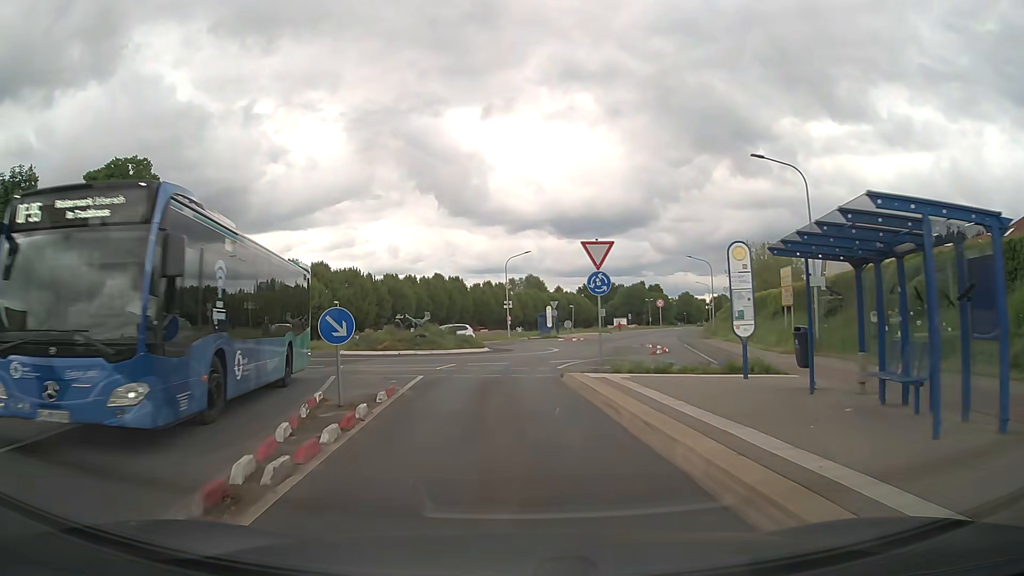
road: tertiary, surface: asphalt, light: Day
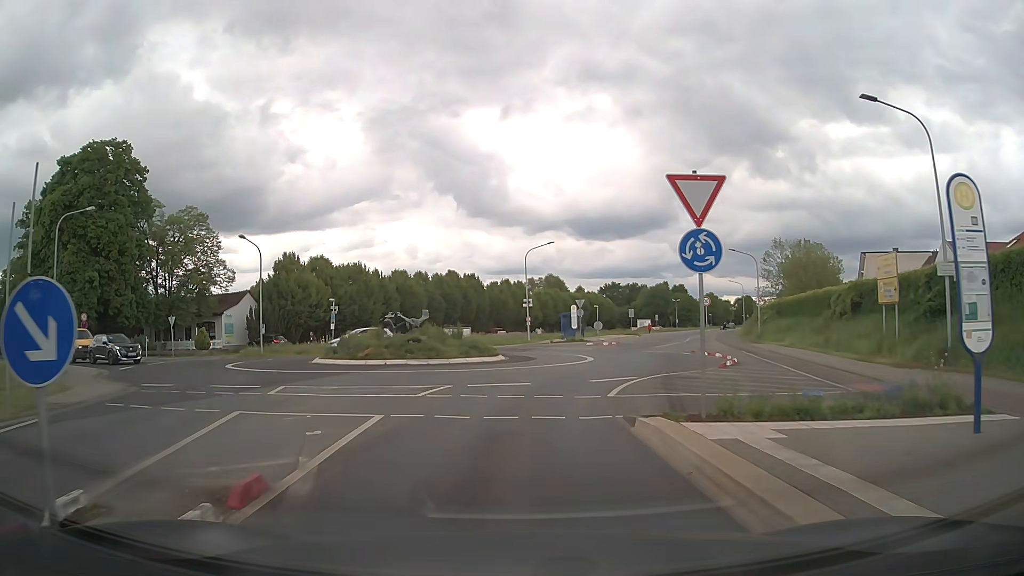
(-0.1, +7.6) m; -2°
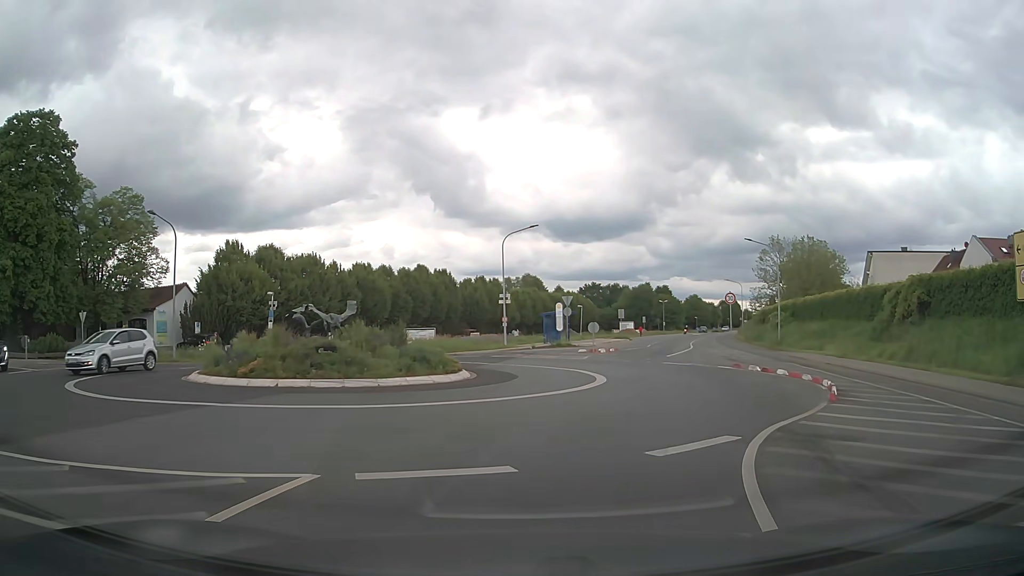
(+0.1, +9.4) m; +2°
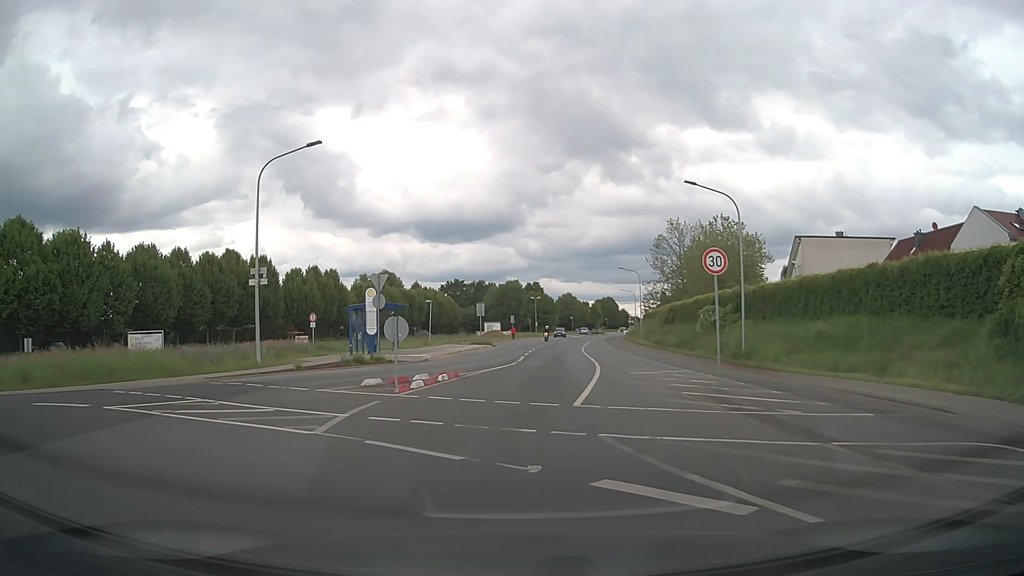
(+3.5, +20.2) m; +11°
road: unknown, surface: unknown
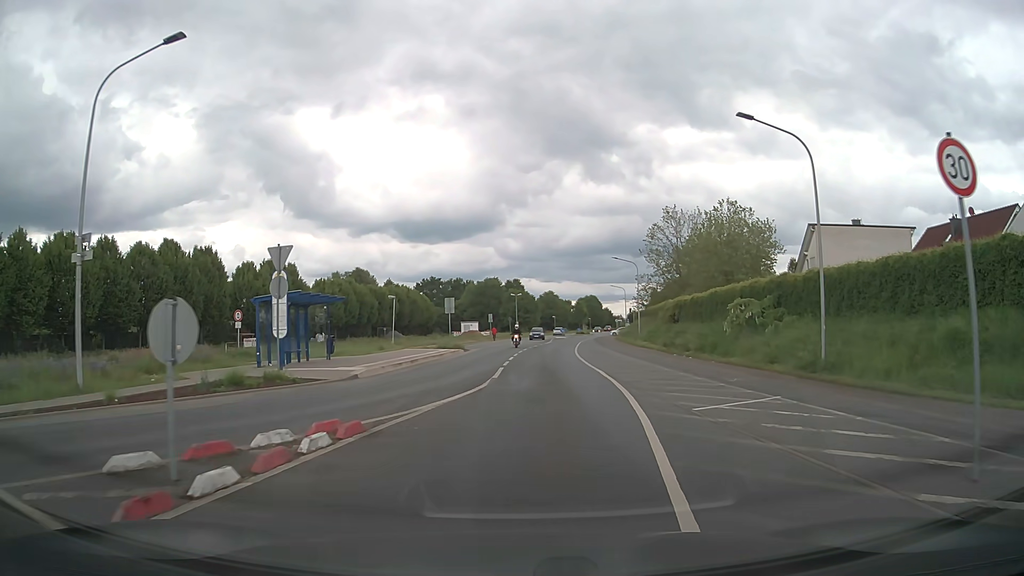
(+0.1, +9.9) m; +2°
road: tertiary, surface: asphalt
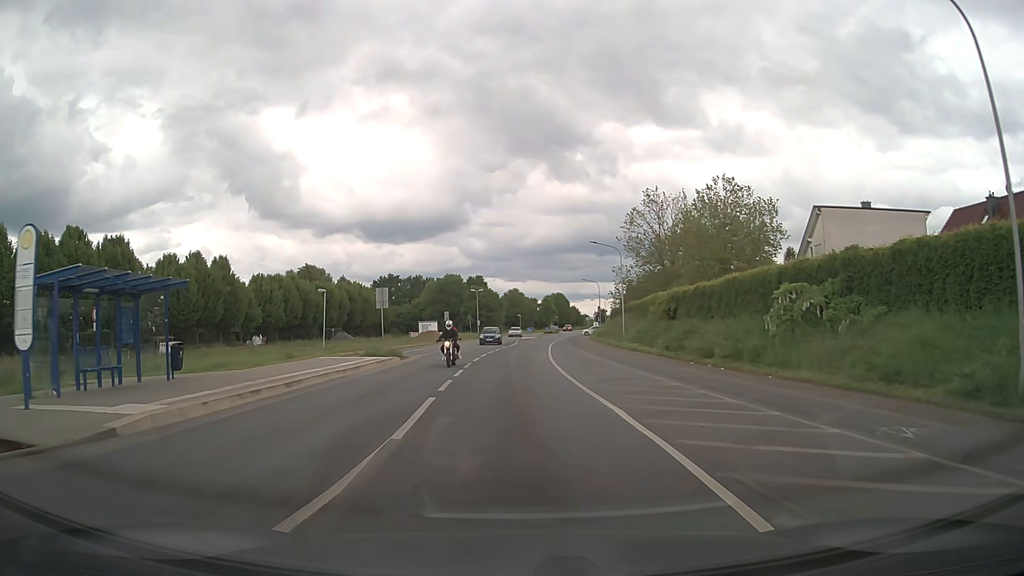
(+0.3, +10.7) m; +3°
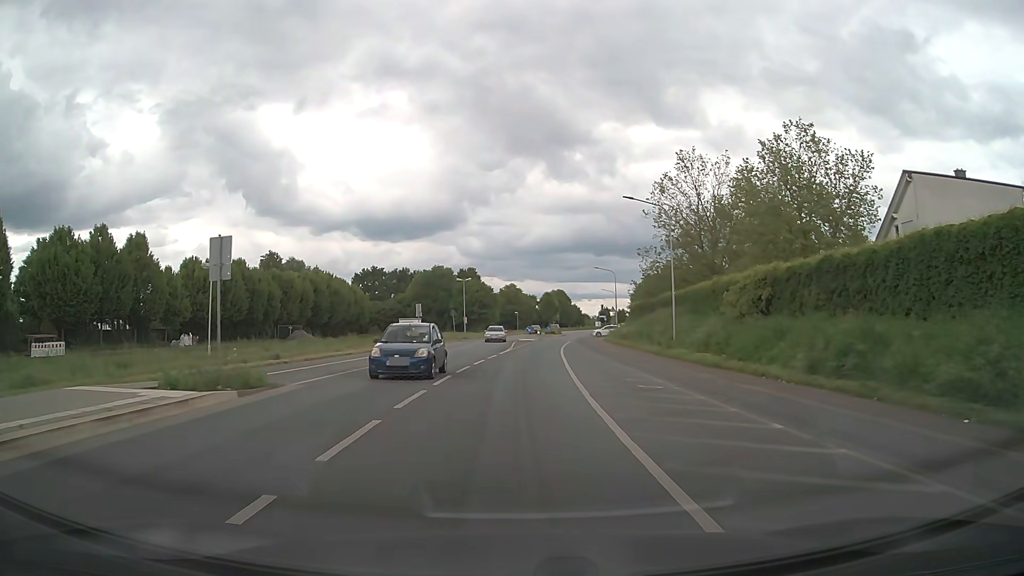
(0.0, +17.7) m; 0°
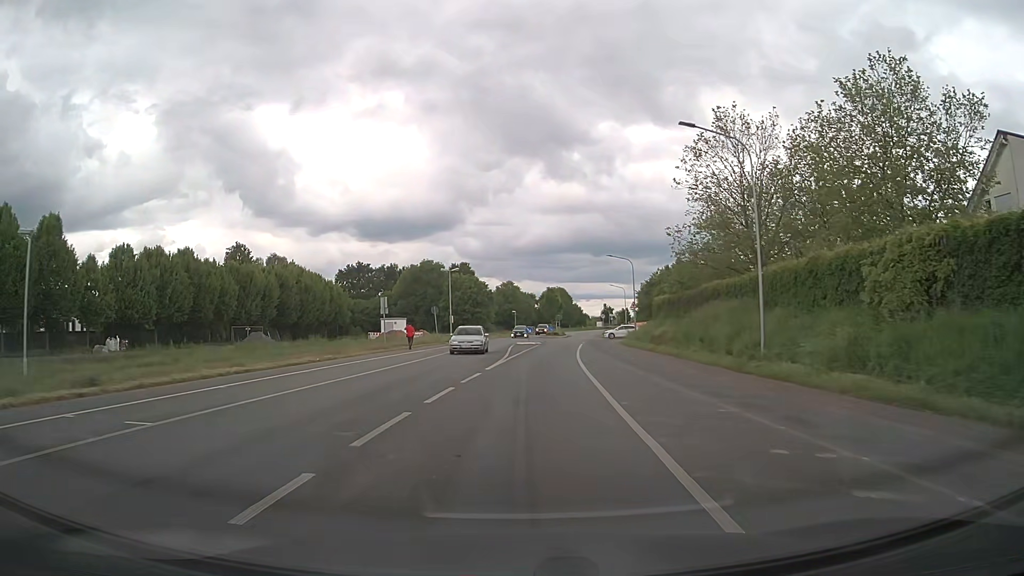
(0.0, +12.7) m; 0°
